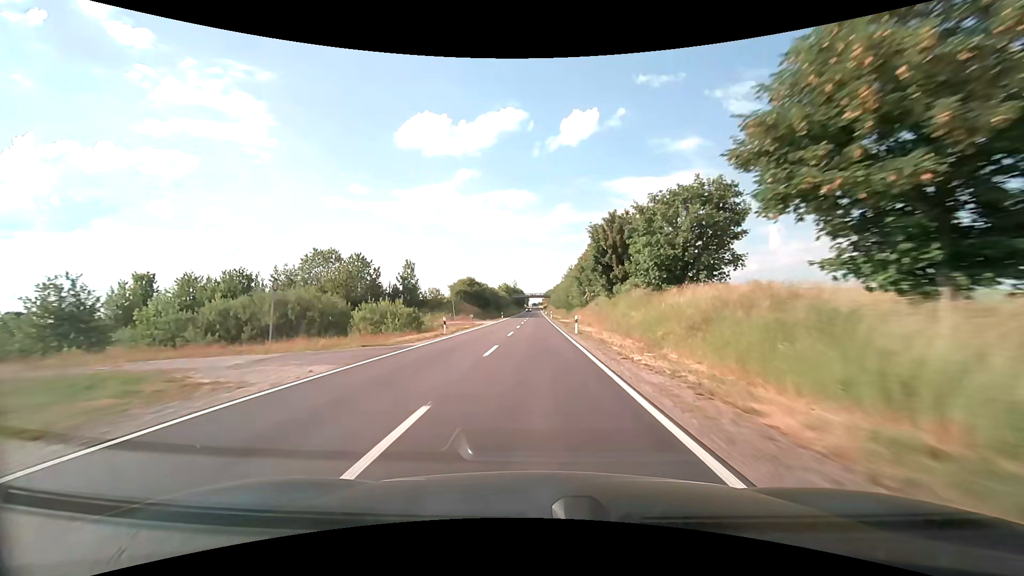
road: secondary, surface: asphalt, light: Day
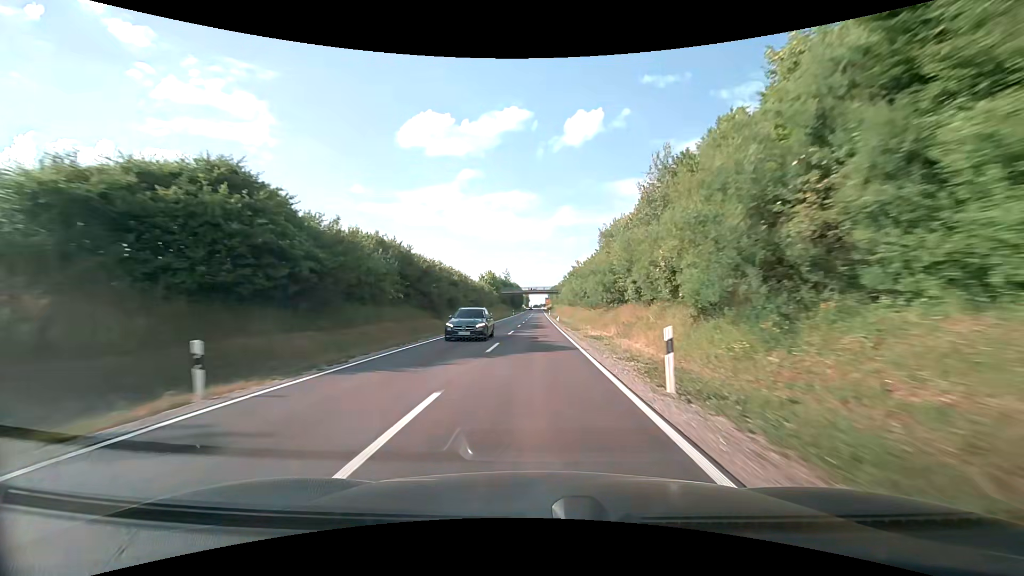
(0.0, +71.4) m; 0°
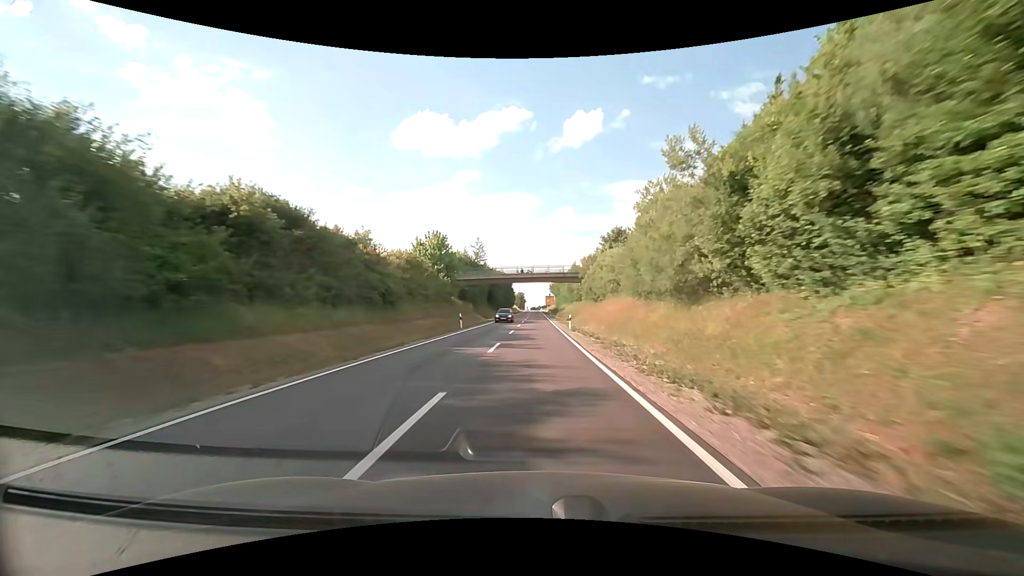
(+0.1, +72.4) m; 0°
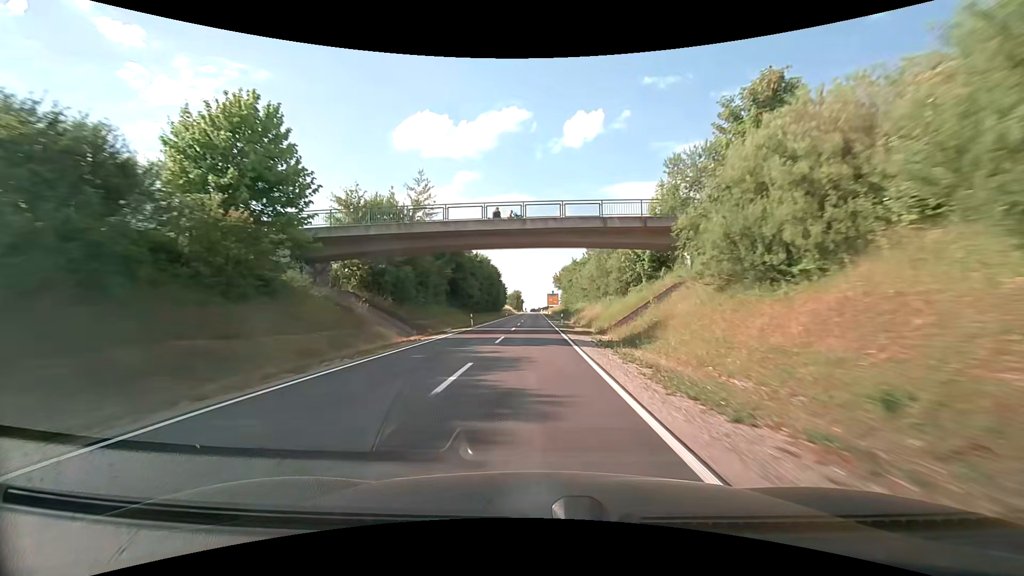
(+0.1, +43.7) m; 0°
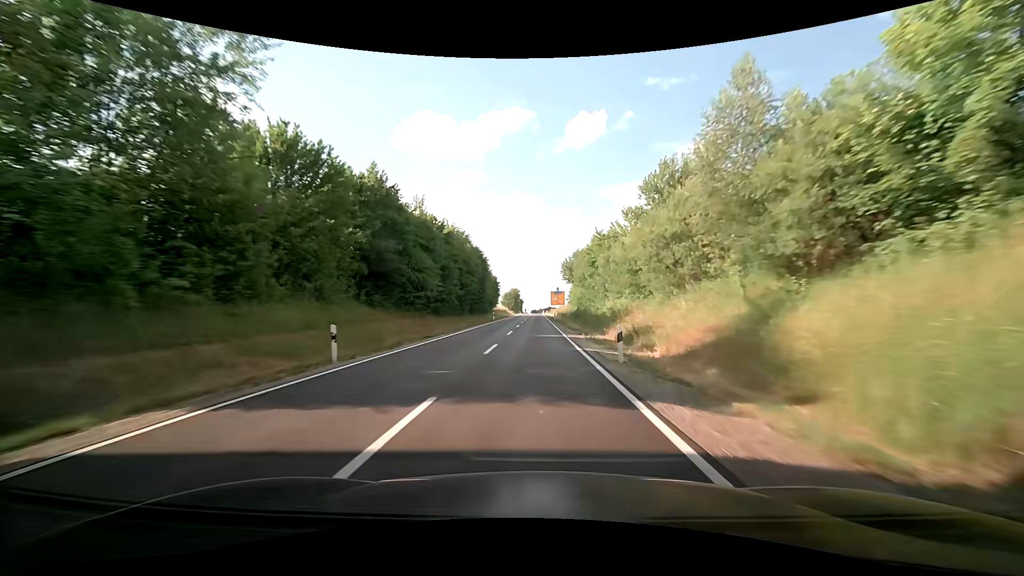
(-0.2, +29.2) m; -1°
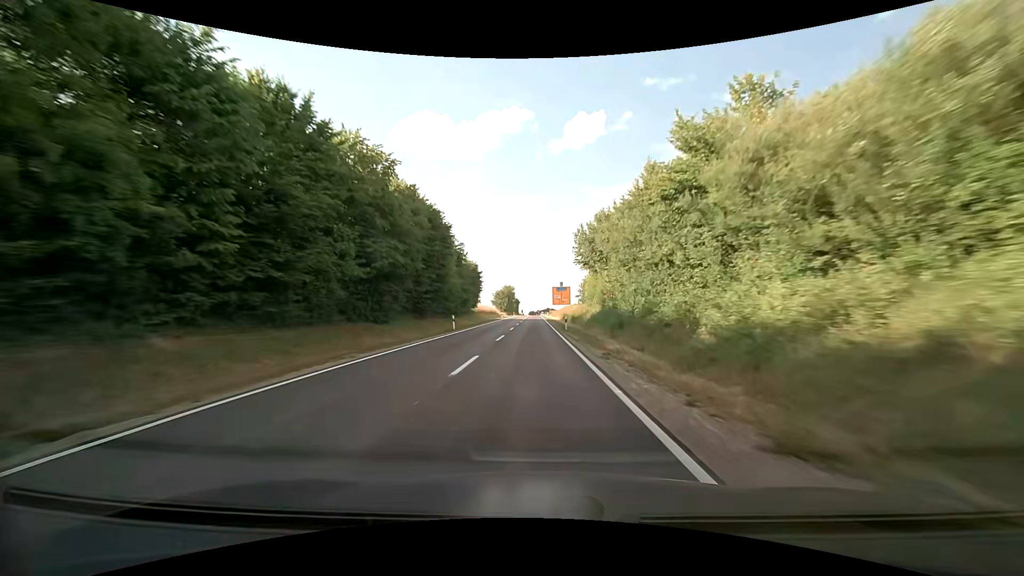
(0.0, +29.2) m; +1°
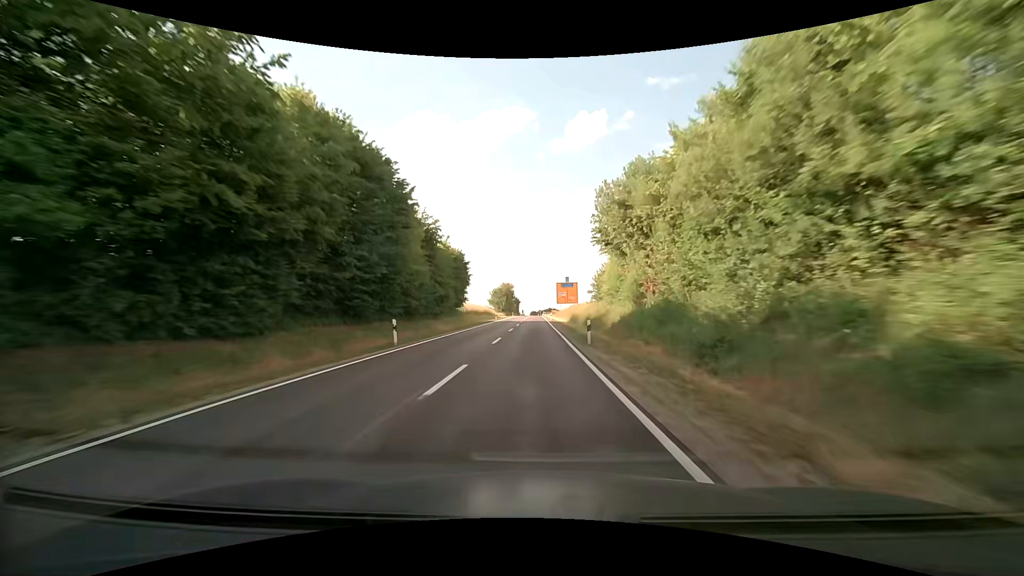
(0.0, +14.6) m; 0°
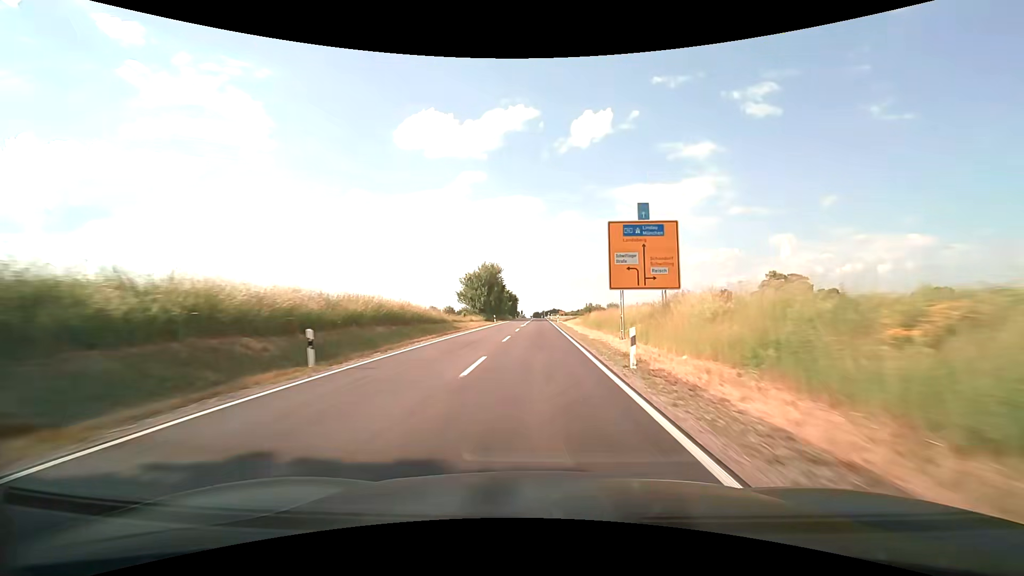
(-0.1, +58.1) m; 0°
(0, +10) (0, +20) (0, +30) (0, +40) (0, +50) (0, +60) (0, +70) (0, +80) (0, +90) (0, +100) m
